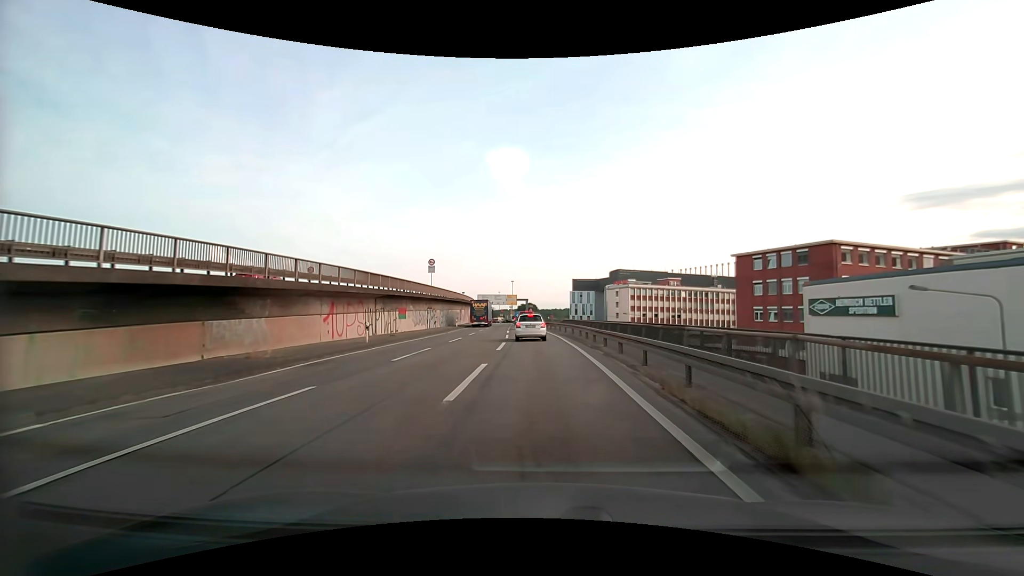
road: motorway_link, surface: asphalt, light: Day
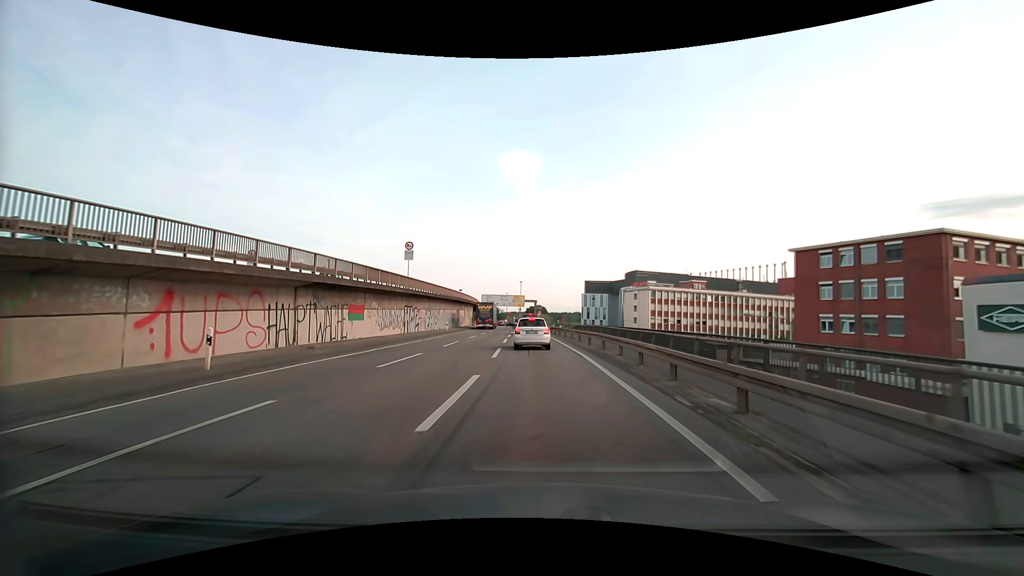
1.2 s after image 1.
(-0.2, +13.4) m; -1°
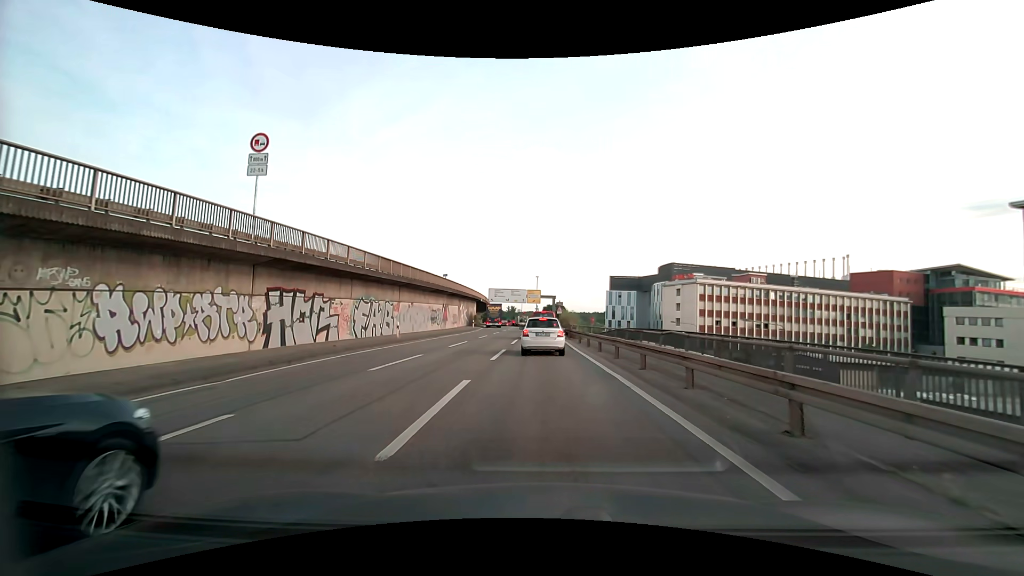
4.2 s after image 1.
(-0.5, +24.8) m; -2°
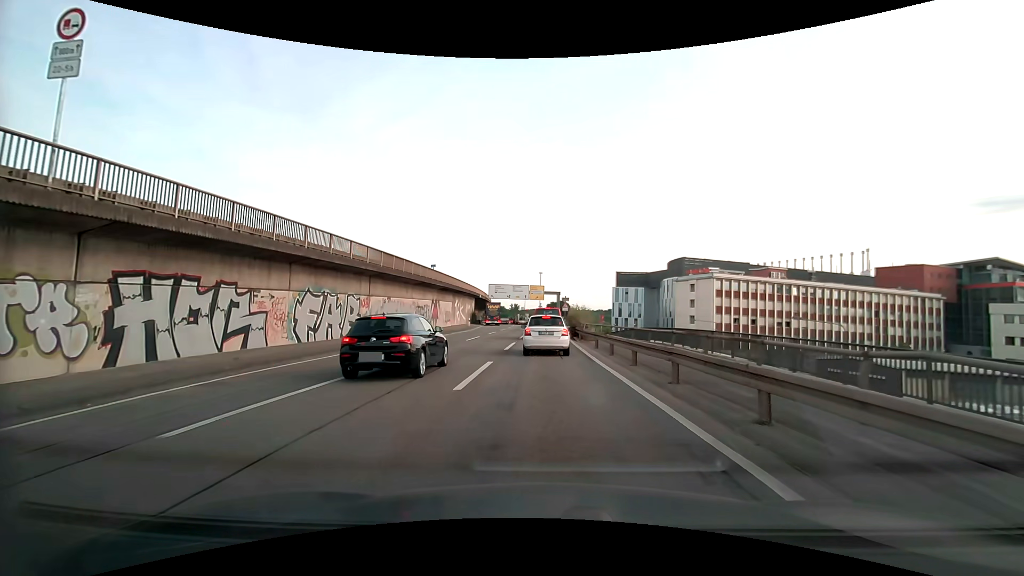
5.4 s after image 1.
(0.0, +7.5) m; 0°
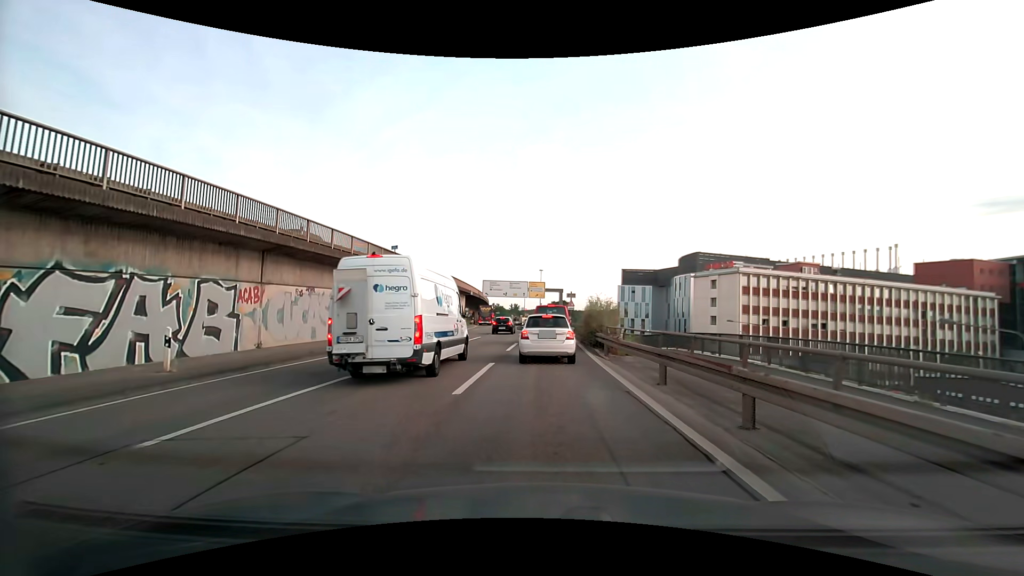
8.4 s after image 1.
(0.0, +12.1) m; 0°
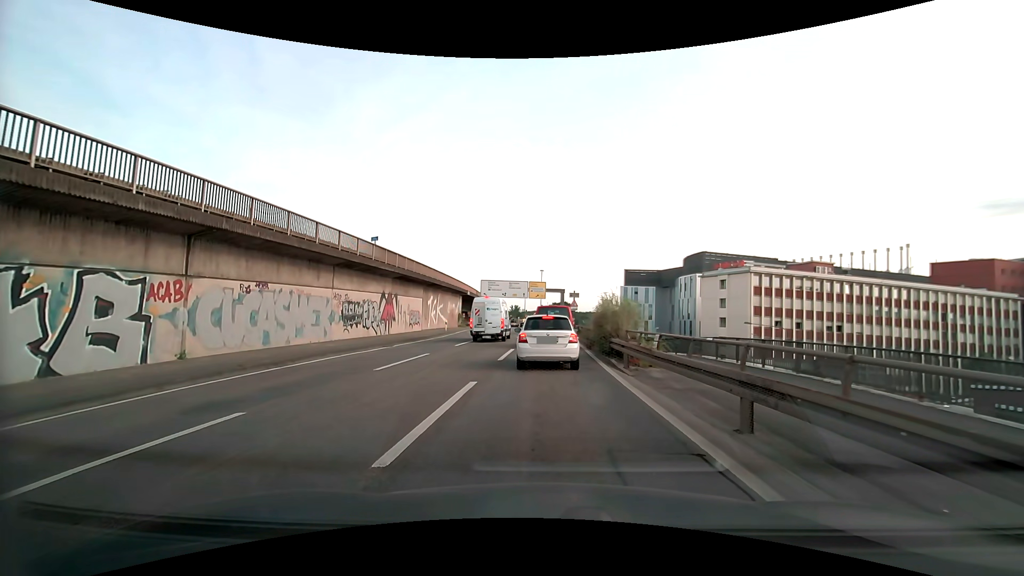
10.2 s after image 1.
(0.0, +4.1) m; 0°
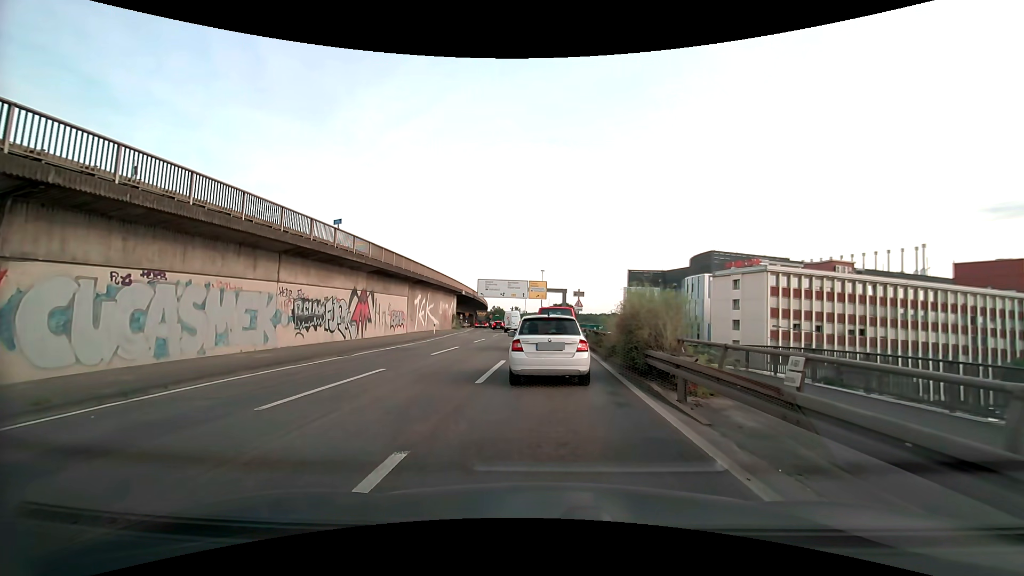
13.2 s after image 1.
(0.0, +5.6) m; -1°
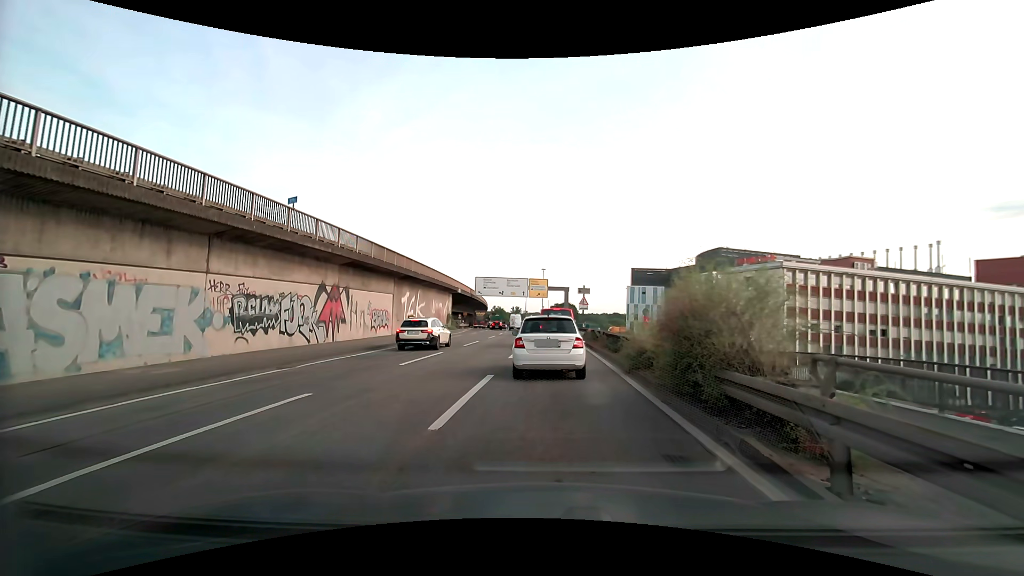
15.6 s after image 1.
(0.0, +4.5) m; +1°
(0, +10) (0, +20) (0, +30) (0, +40) (-1, +50) (-2, +60) (-3, +70) (-4, +80) (-5, +90) (-6, +100) m
